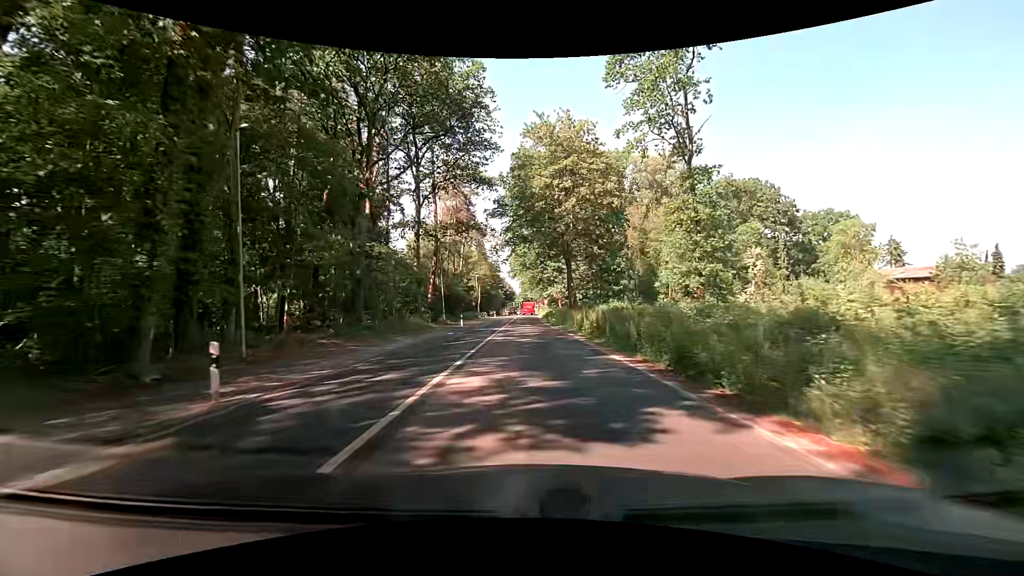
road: secondary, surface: asphalt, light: Day
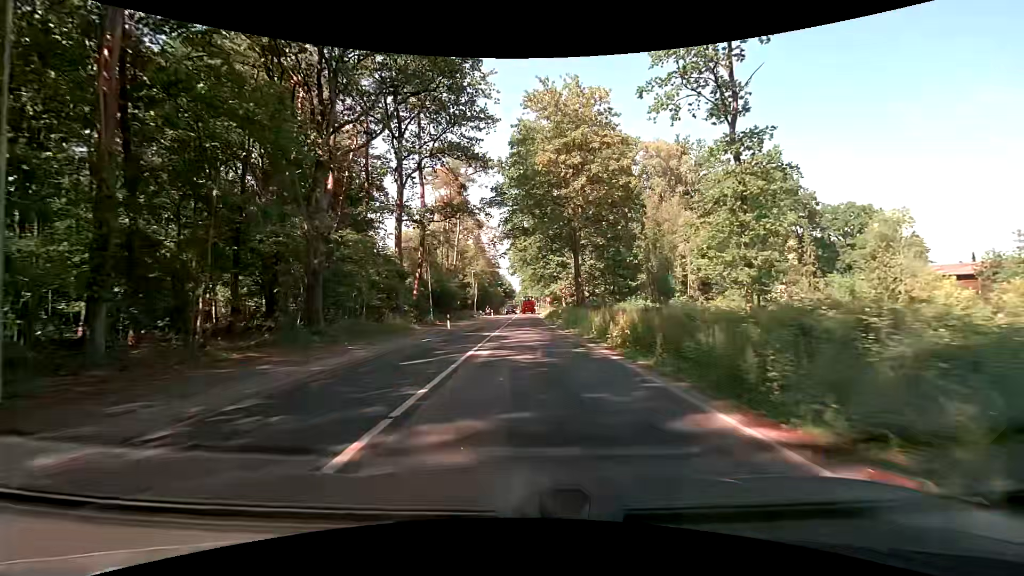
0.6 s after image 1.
(+0.1, +7.5) m; +1°
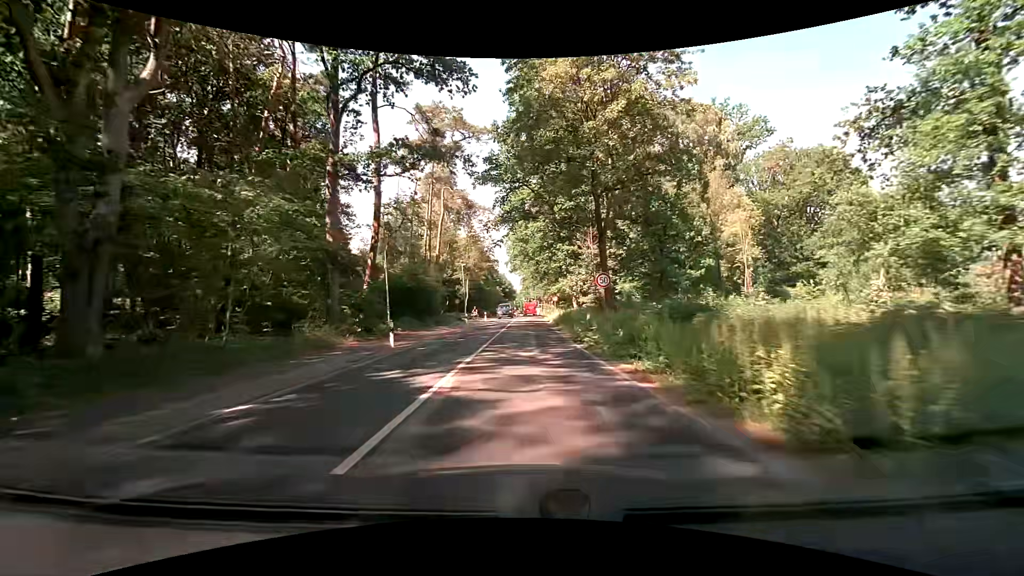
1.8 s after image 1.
(0.0, +15.2) m; 0°
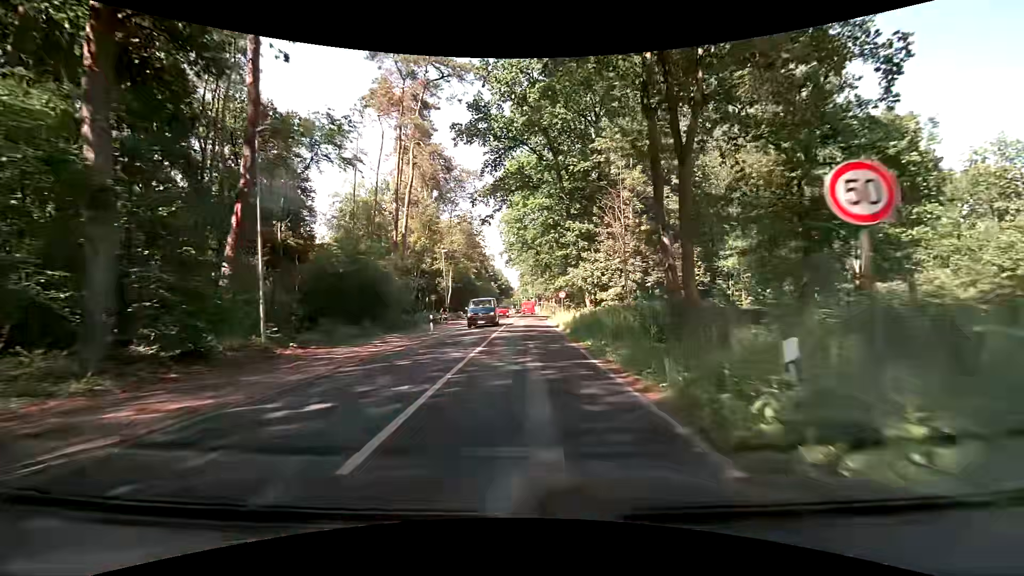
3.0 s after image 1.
(-0.1, +15.2) m; 0°
